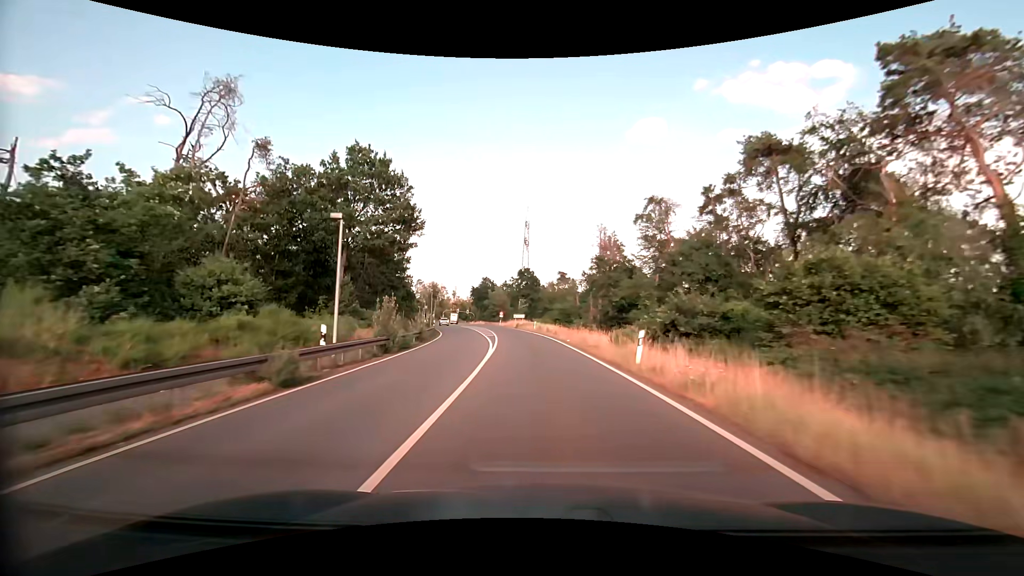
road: primary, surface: asphalt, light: Day
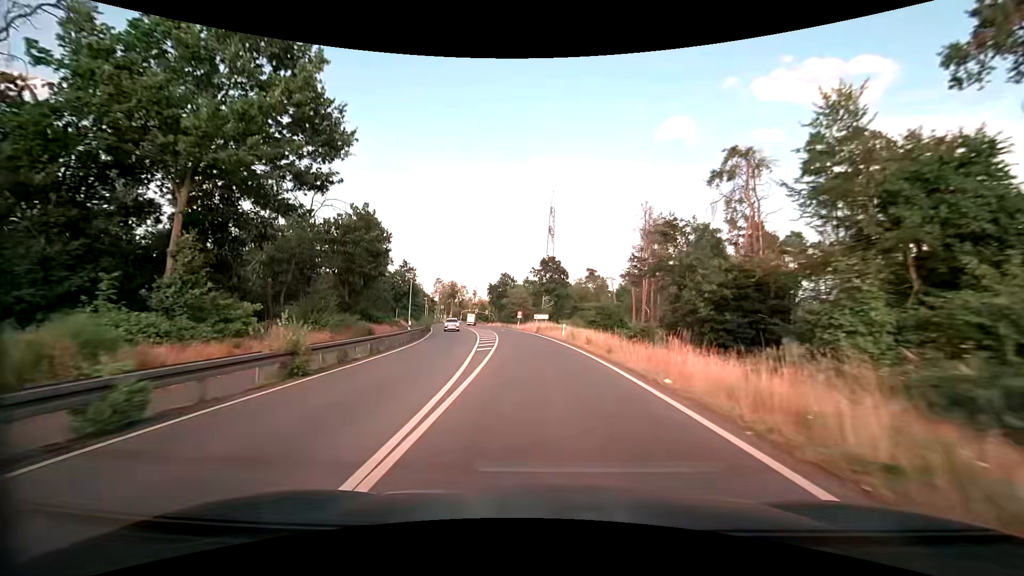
(-0.5, +18.9) m; -3°
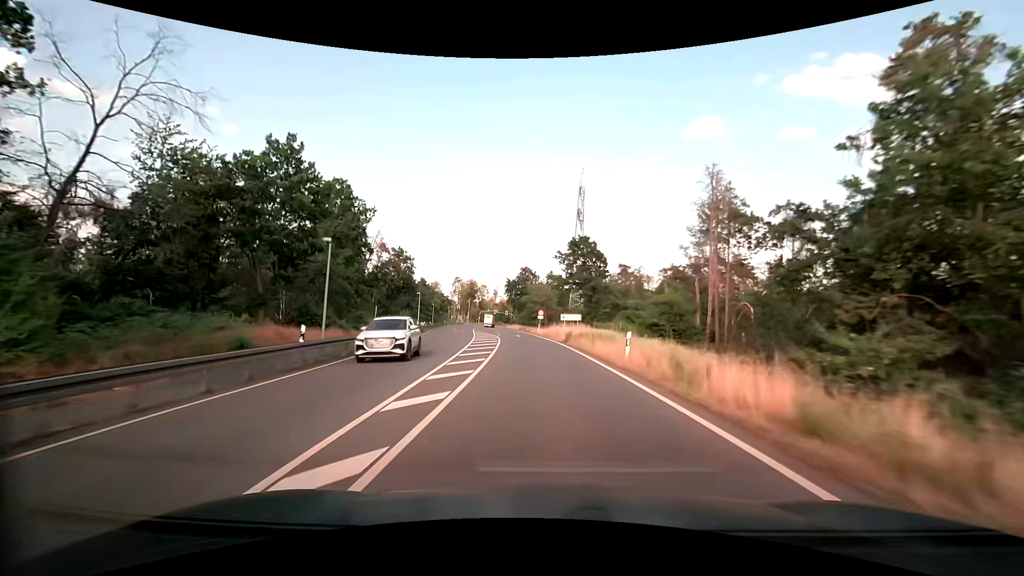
(-0.4, +18.9) m; -3°
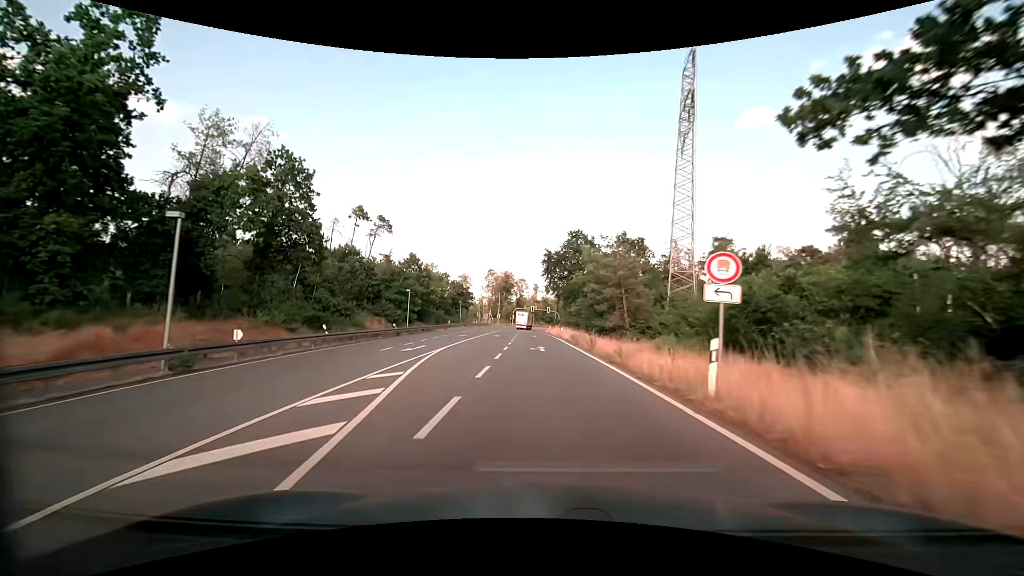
(-2.6, +47.4) m; -5°
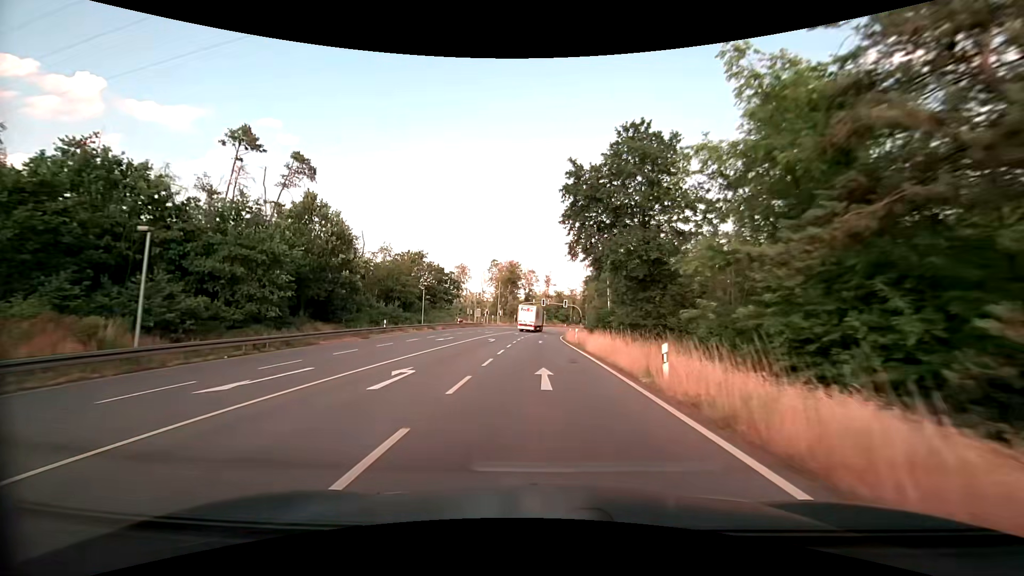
(-0.7, +38.4) m; -2°
(0, +10) (0, +20) (0, +30) (0, +40) (0, +50) (+1, +60) (+1, +70) (+2, +80) (+3, +90) (+4, +100) m
